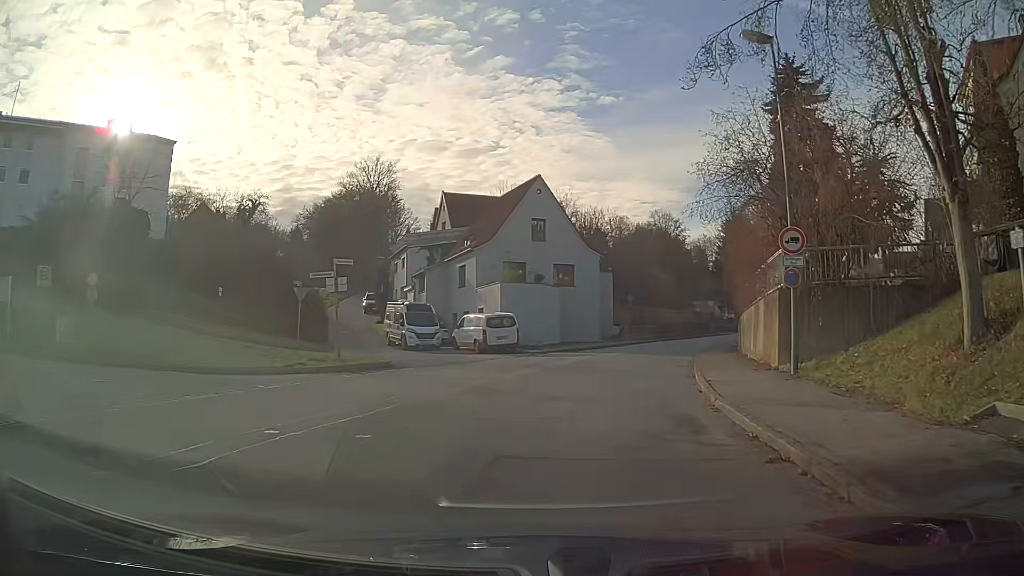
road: residential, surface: asphalt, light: Day
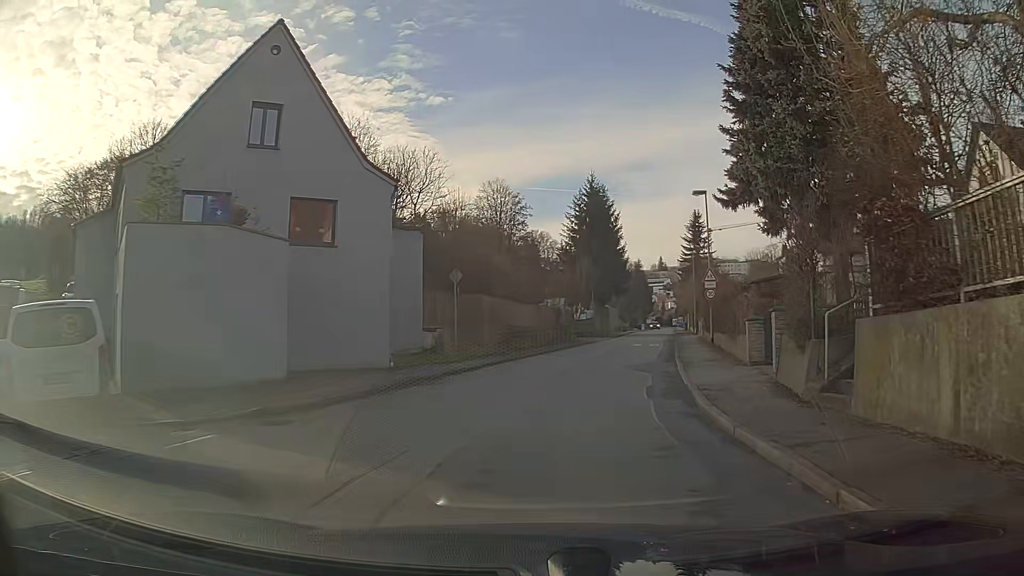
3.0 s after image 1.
(+2.7, +22.6) m; +15°
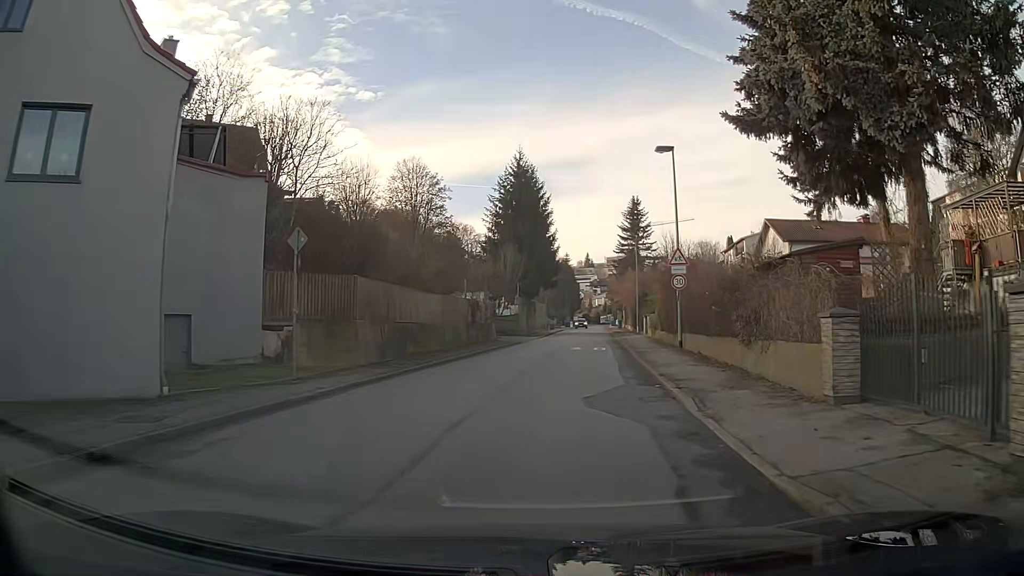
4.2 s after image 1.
(+0.5, +9.2) m; +6°
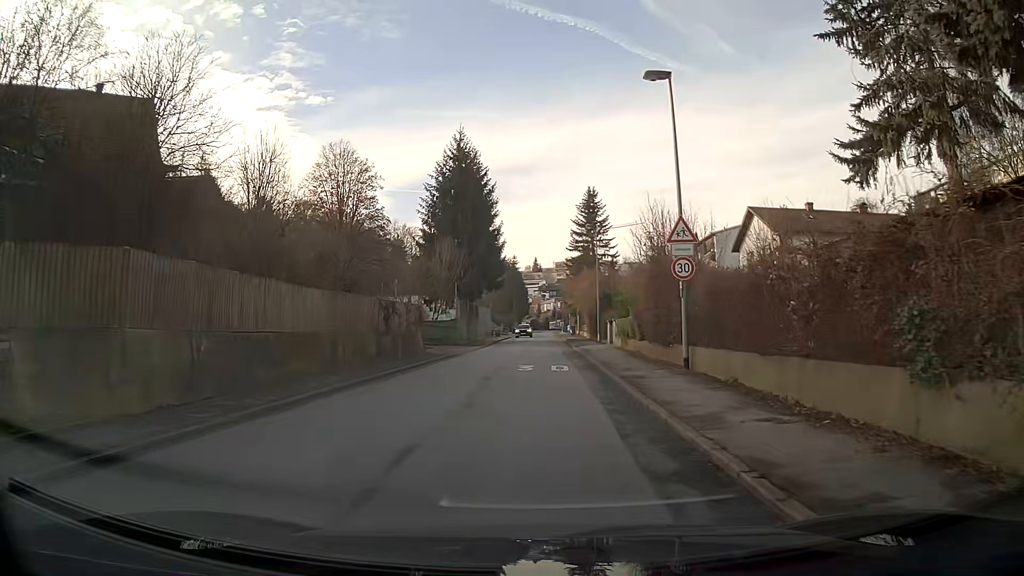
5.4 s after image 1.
(+0.4, +9.3) m; +4°
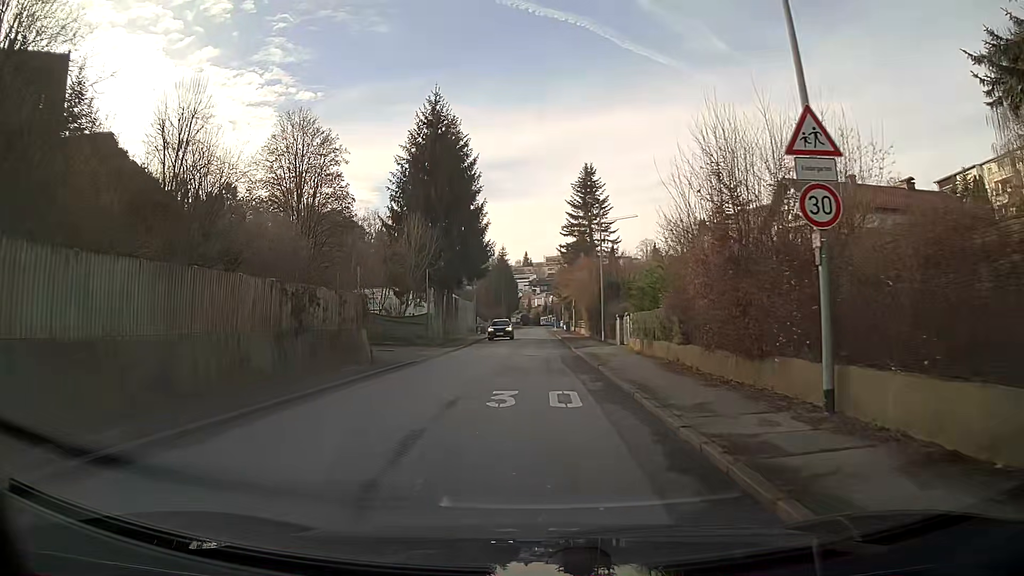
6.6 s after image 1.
(0.0, +9.3) m; 0°
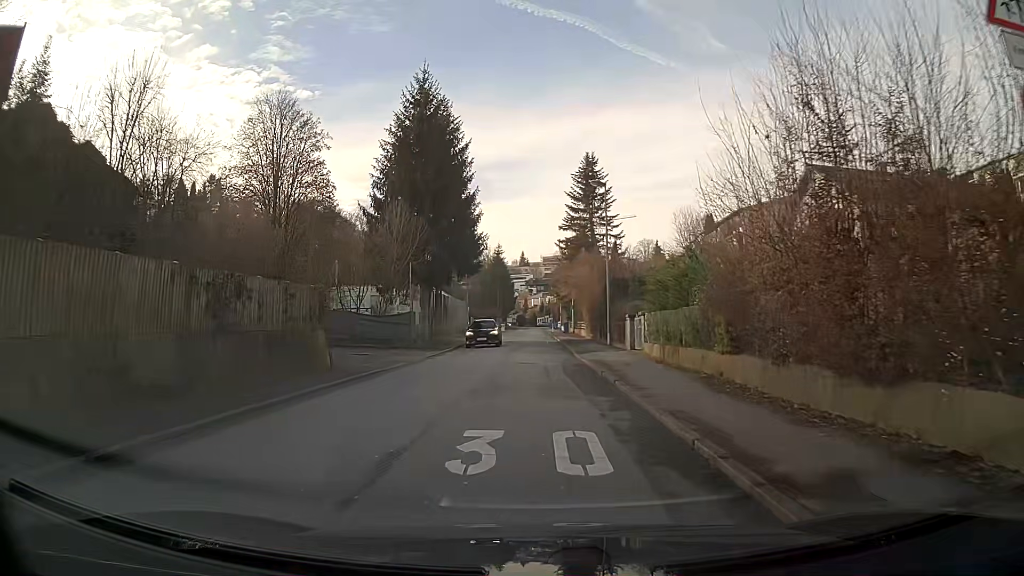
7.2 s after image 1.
(0.0, +4.7) m; 0°
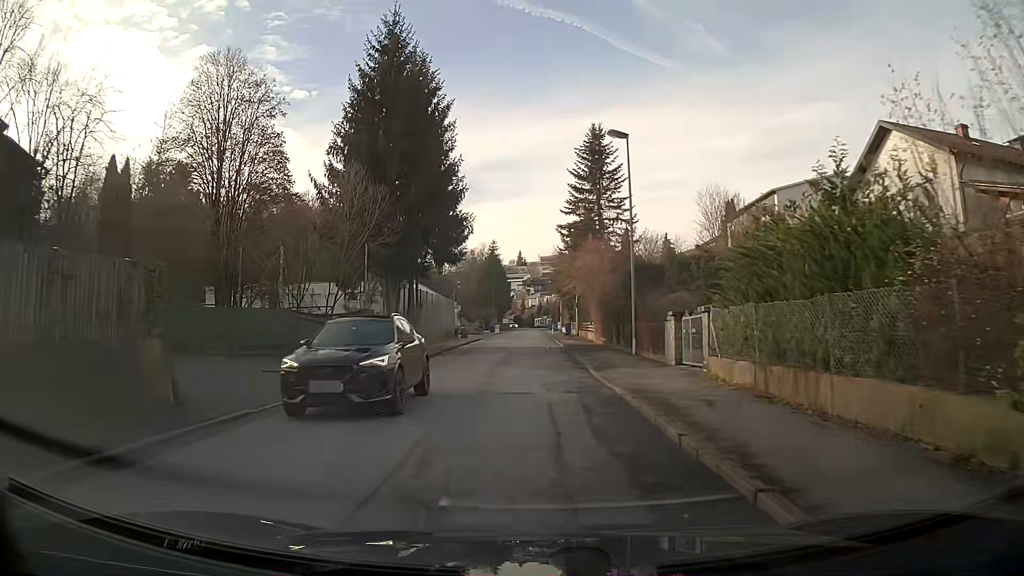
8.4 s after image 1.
(0.0, +9.3) m; 0°
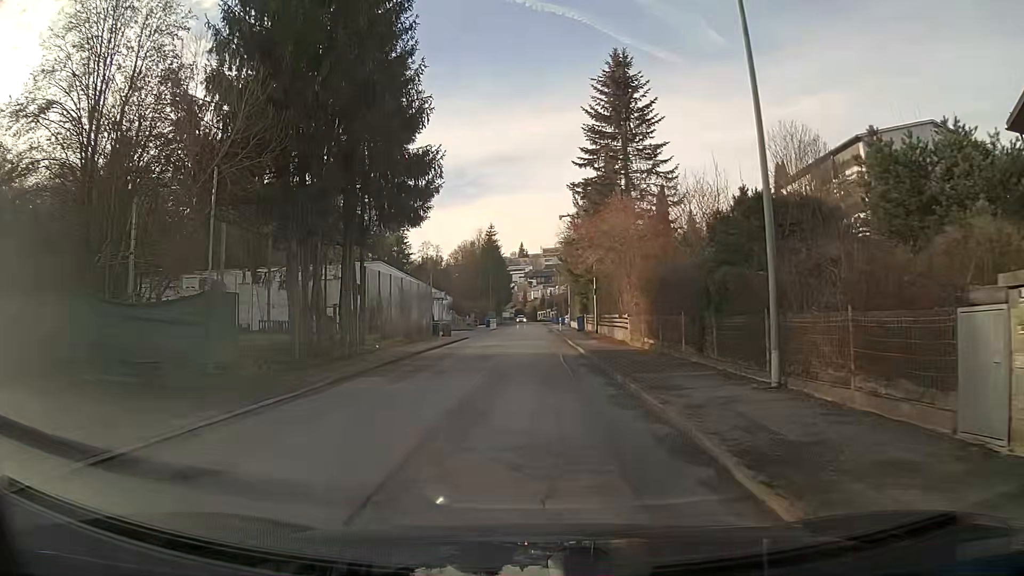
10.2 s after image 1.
(0.0, +14.1) m; 0°
(0, +10) (0, +20) (0, +30) (0, +40) (0, +50) (0, +60) (0, +70) (0, +80) (0, +90) (0, +100) m
